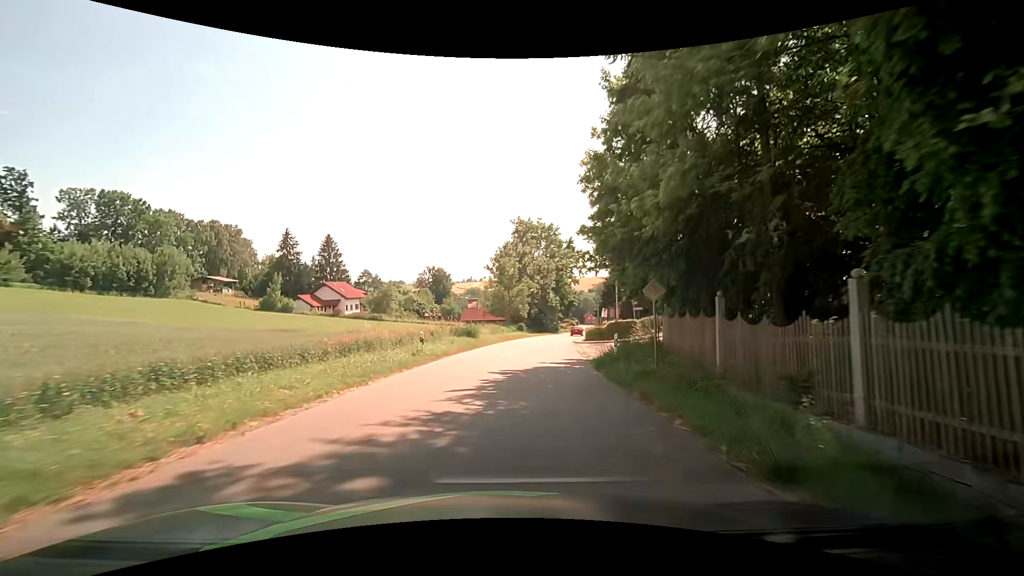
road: tertiary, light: Day
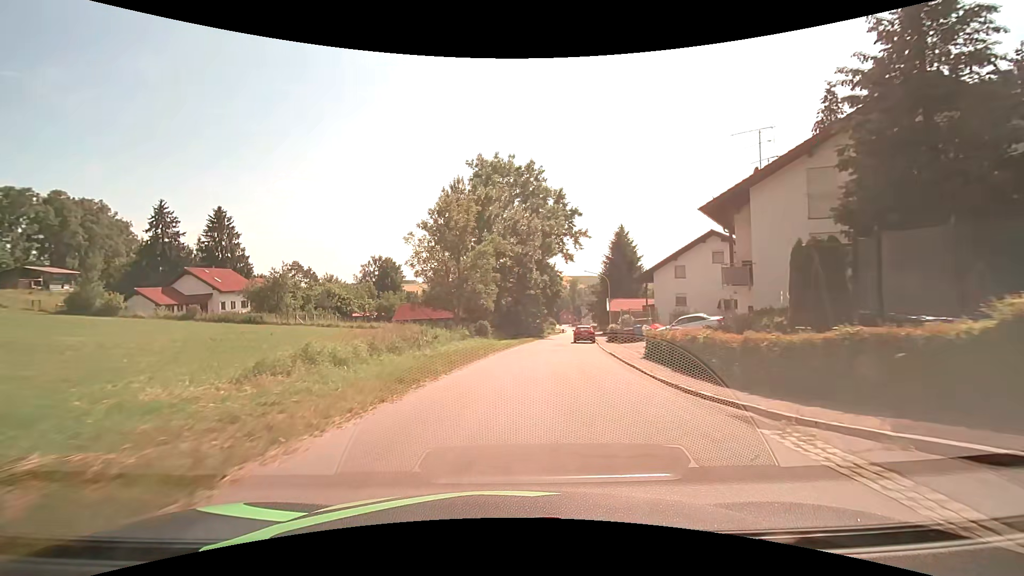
(+1.8, +34.4) m; +4°
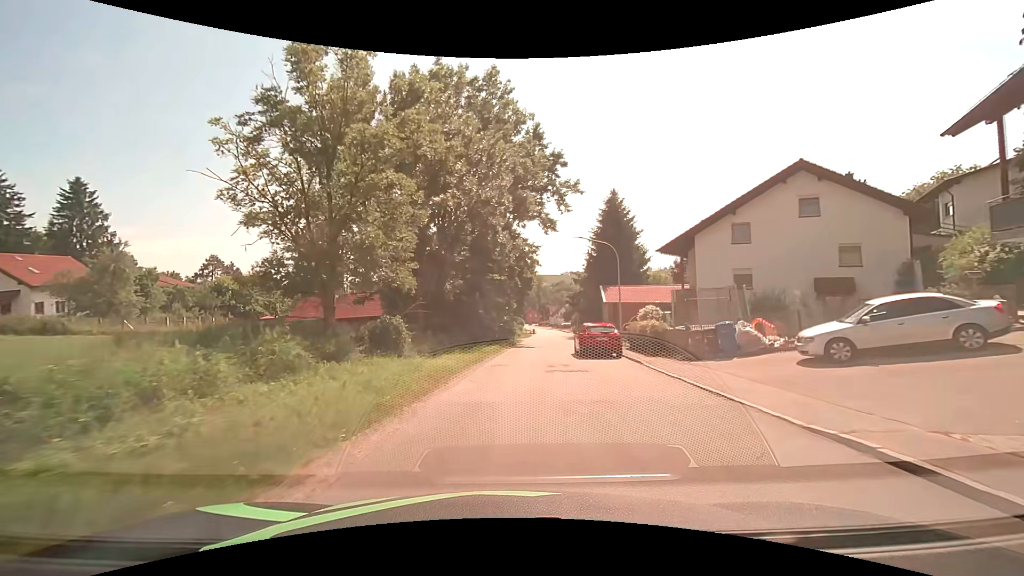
(+0.7, +20.4) m; +4°
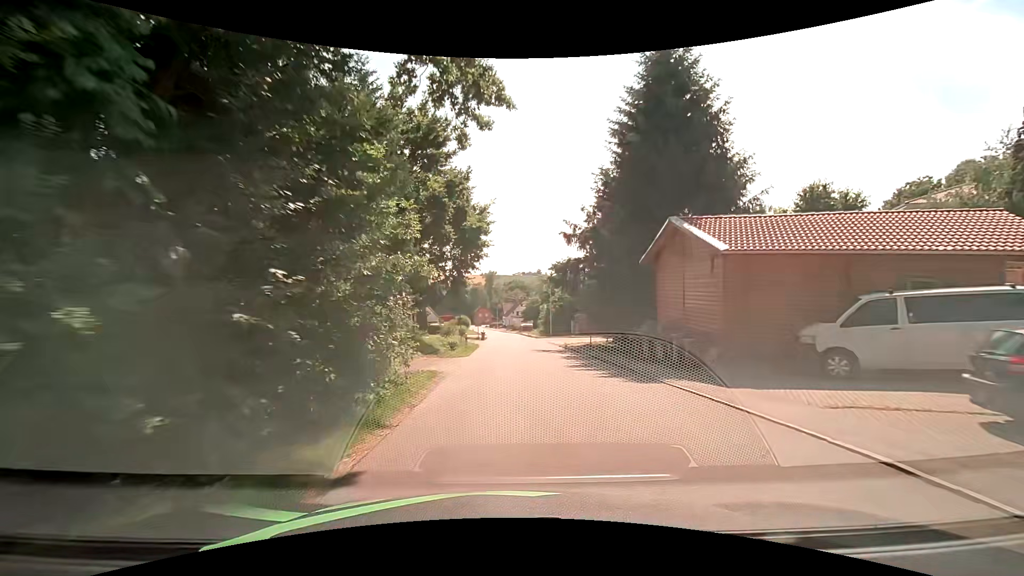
(+1.5, +33.0) m; +5°
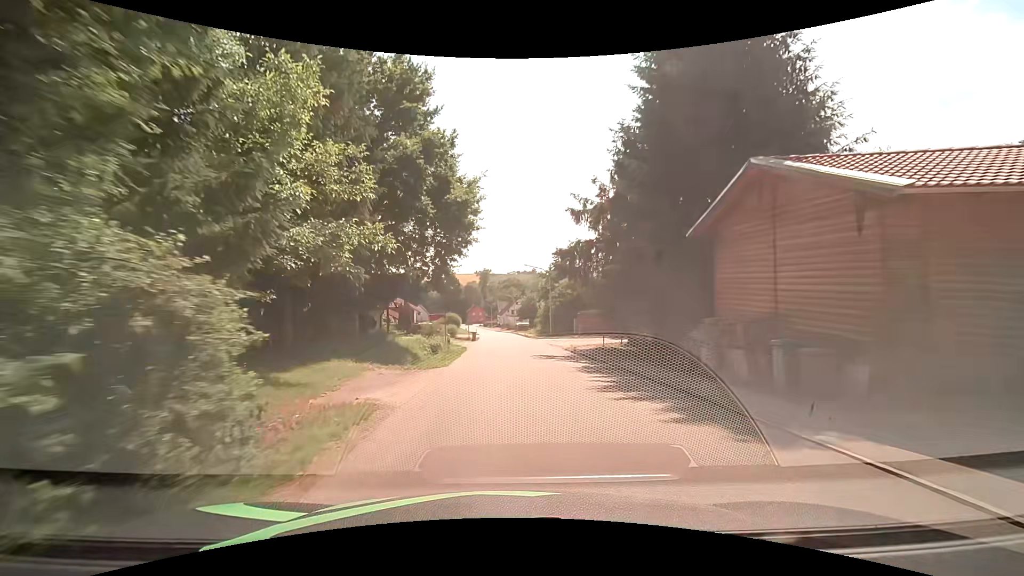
(0.0, +6.4) m; 0°
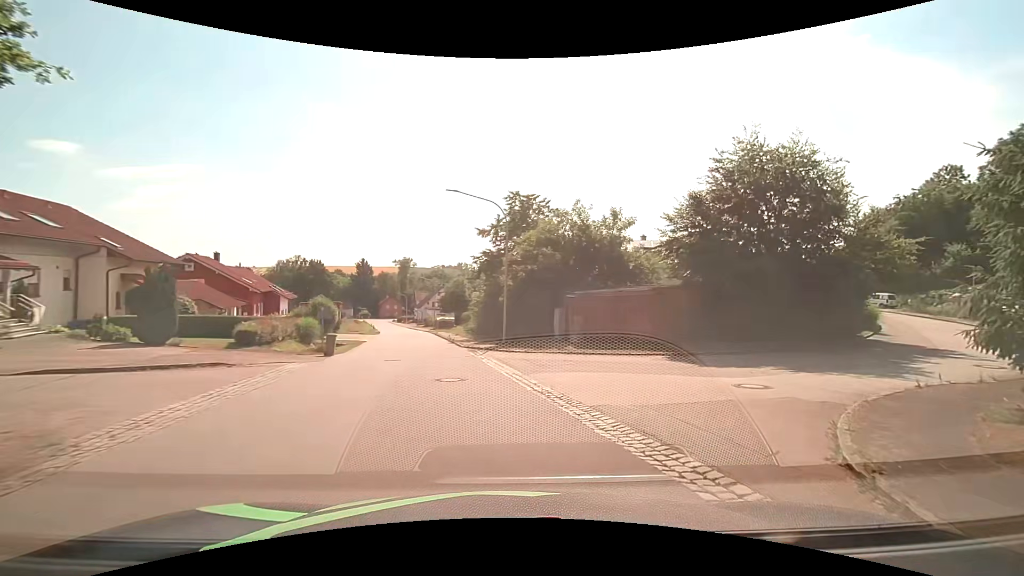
(+0.9, +26.6) m; +8°
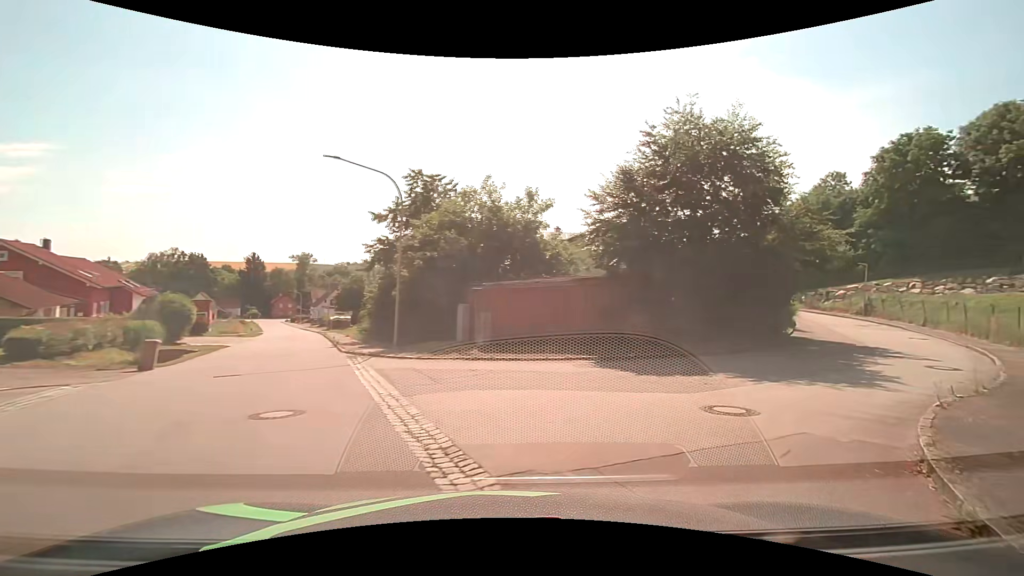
(+0.4, +3.8) m; +12°
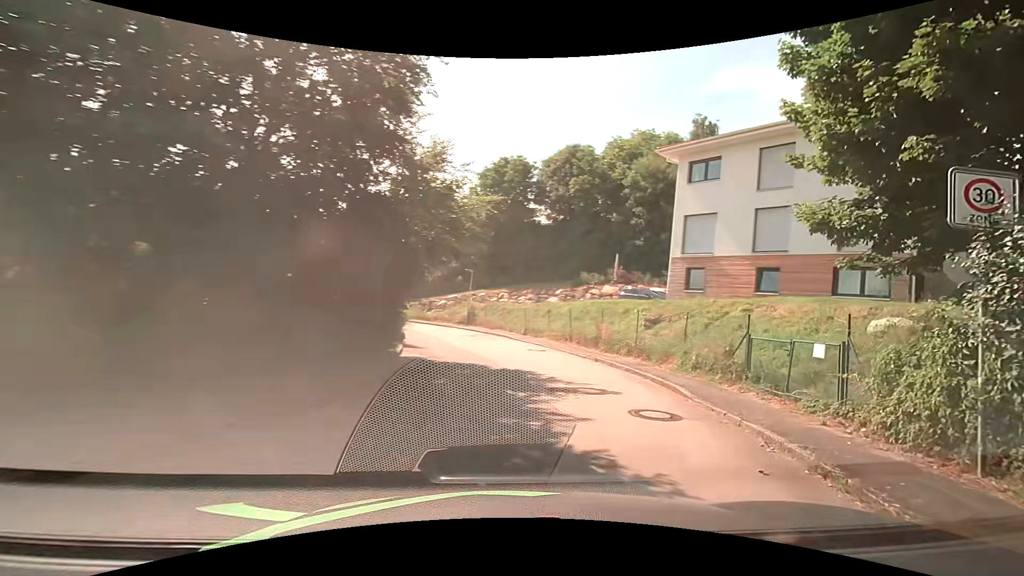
(+3.8, +10.0) m; +45°
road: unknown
(+1, +10) (0, +20) (-3, +29) (-8, +38) (-14, +47) (-21, +54) (-28, +61) (-35, +68) (-41, +76) (-46, +84) m
